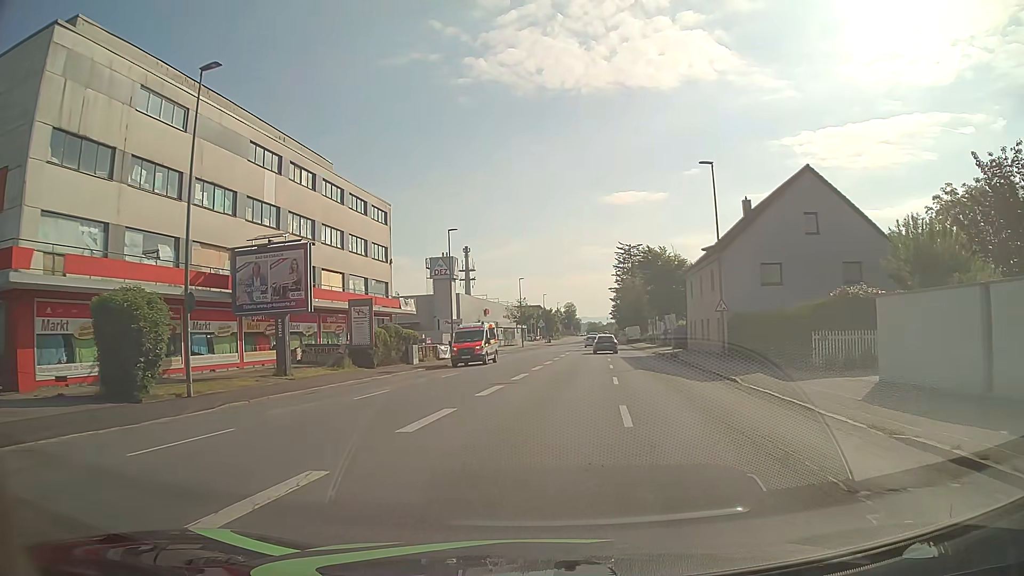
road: tertiary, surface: asphalt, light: Day
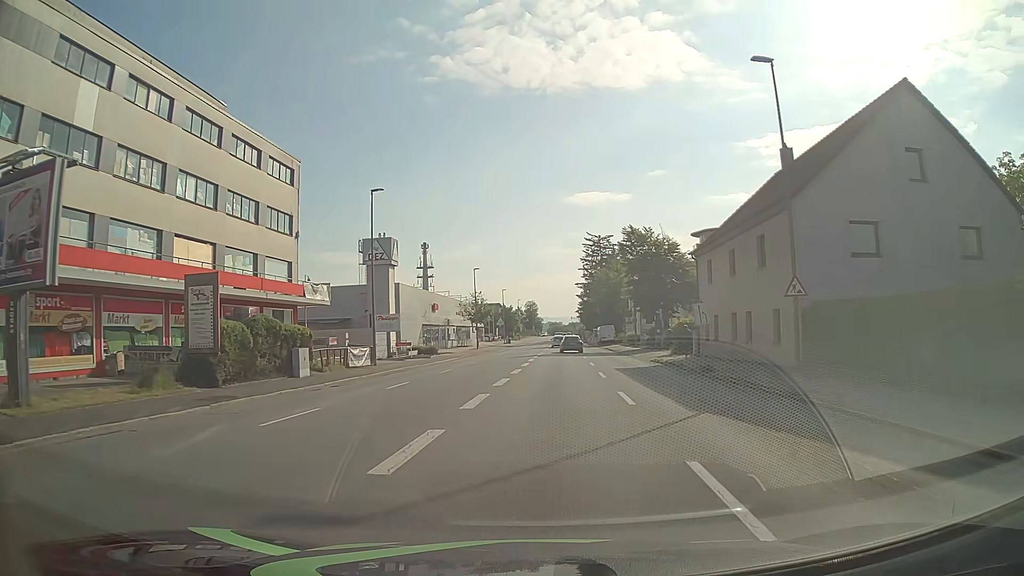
(+0.4, +14.6) m; +3°
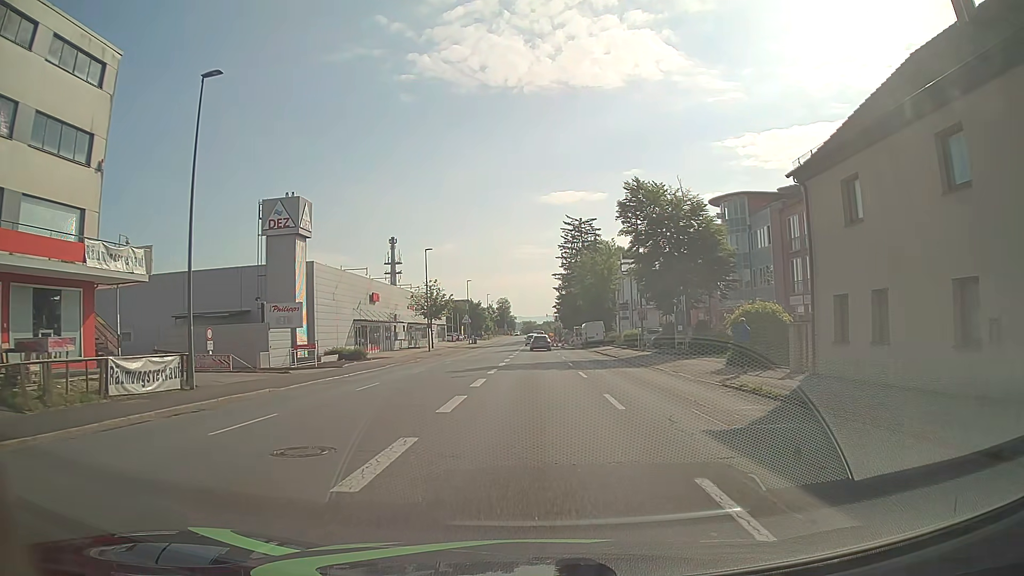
(+0.6, +19.0) m; +3°
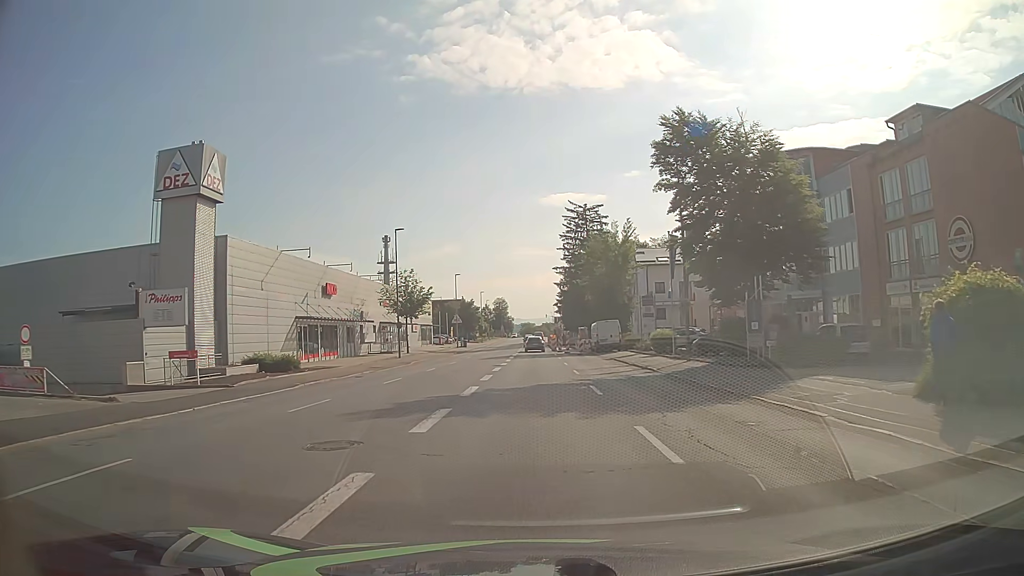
(-0.1, +14.3) m; 0°
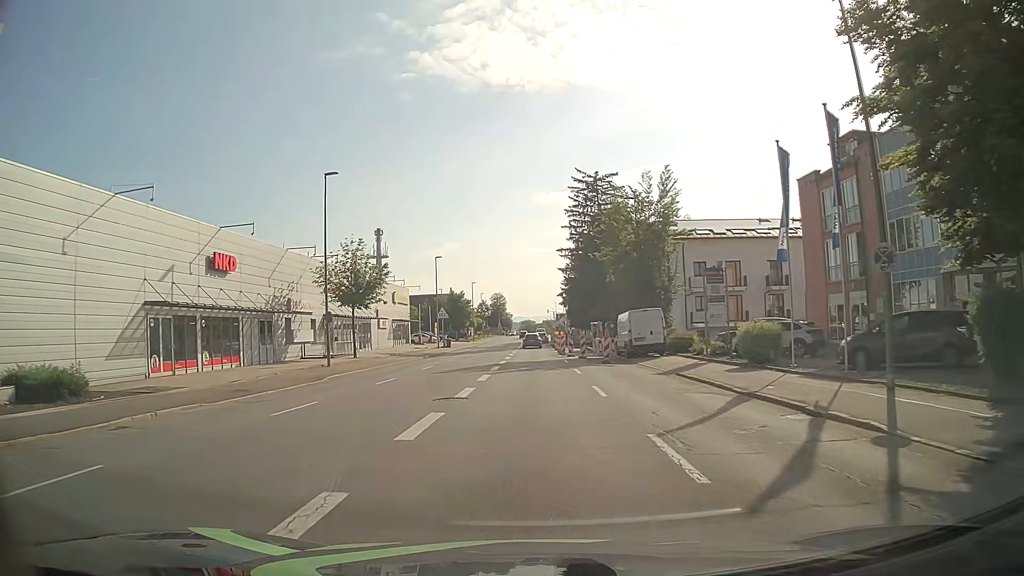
(0.0, +18.9) m; 0°
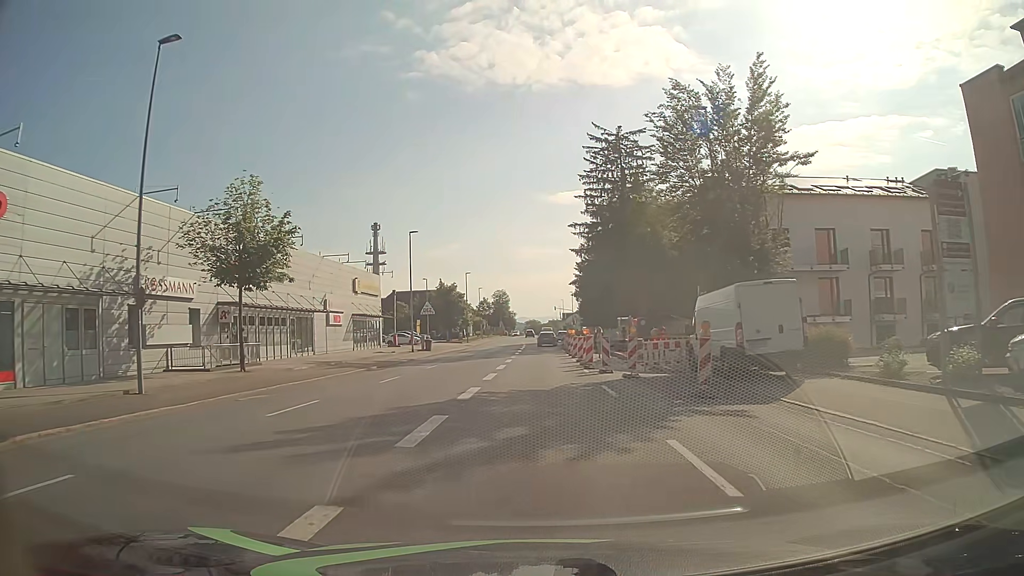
(-0.1, +18.7) m; -1°
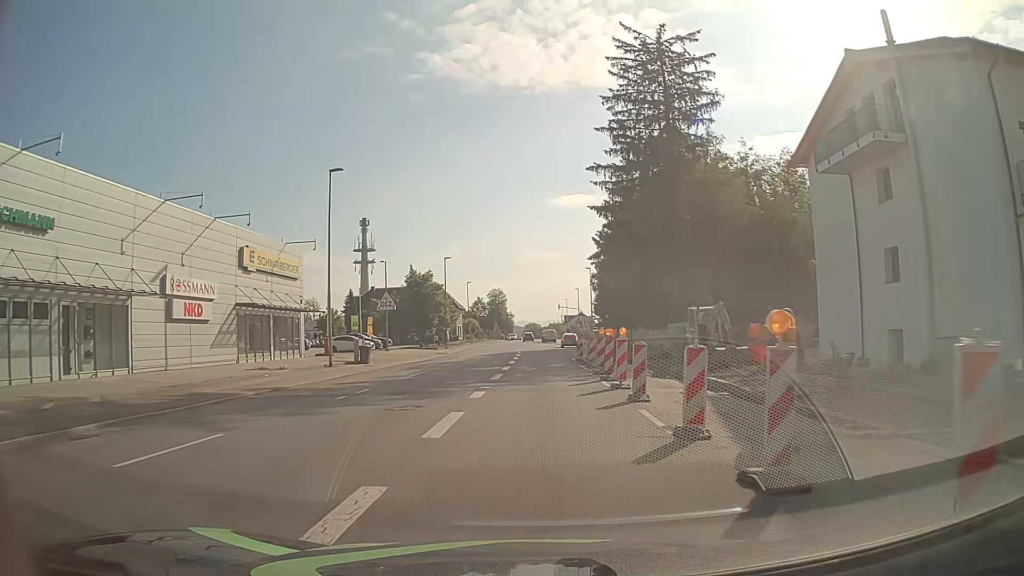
(+0.2, +23.2) m; +1°
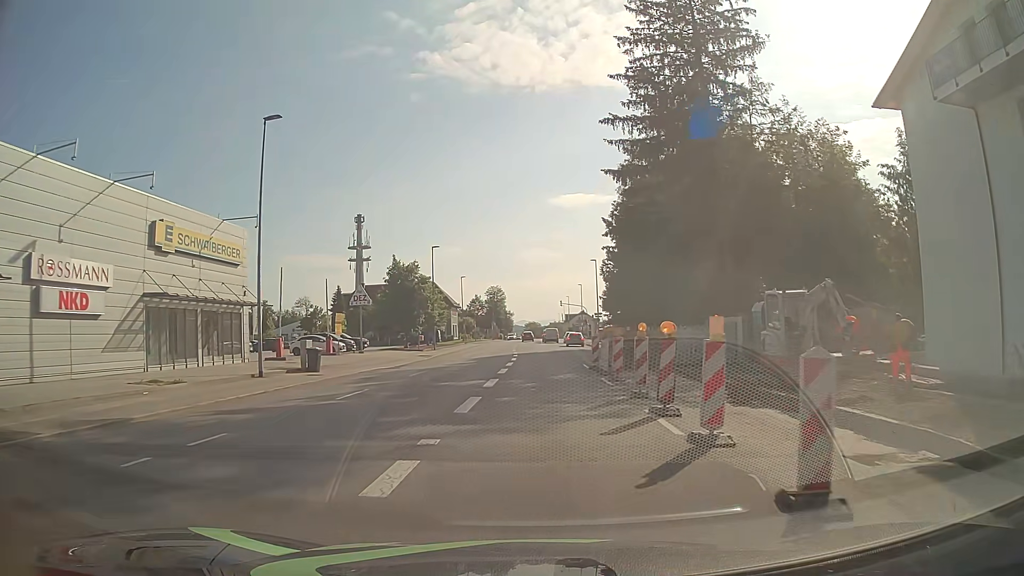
(0.0, +9.2) m; 0°
(0, +10) (0, +20) (0, +30) (+1, +40) (+1, +50) (+1, +60) (+2, +70) (+2, +80) (+2, +90) (+2, +100) m
